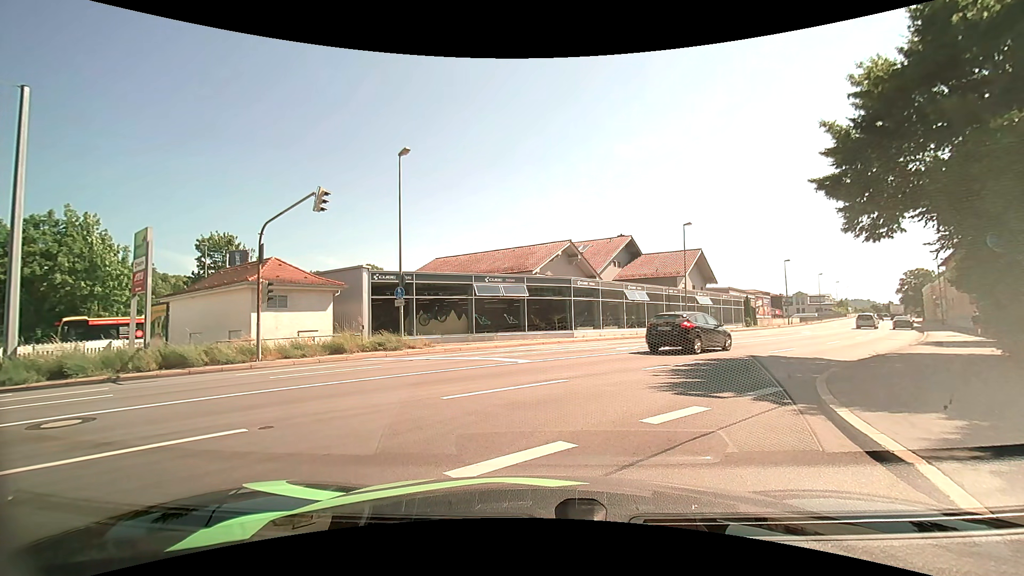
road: tertiary_link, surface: asphalt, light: Day
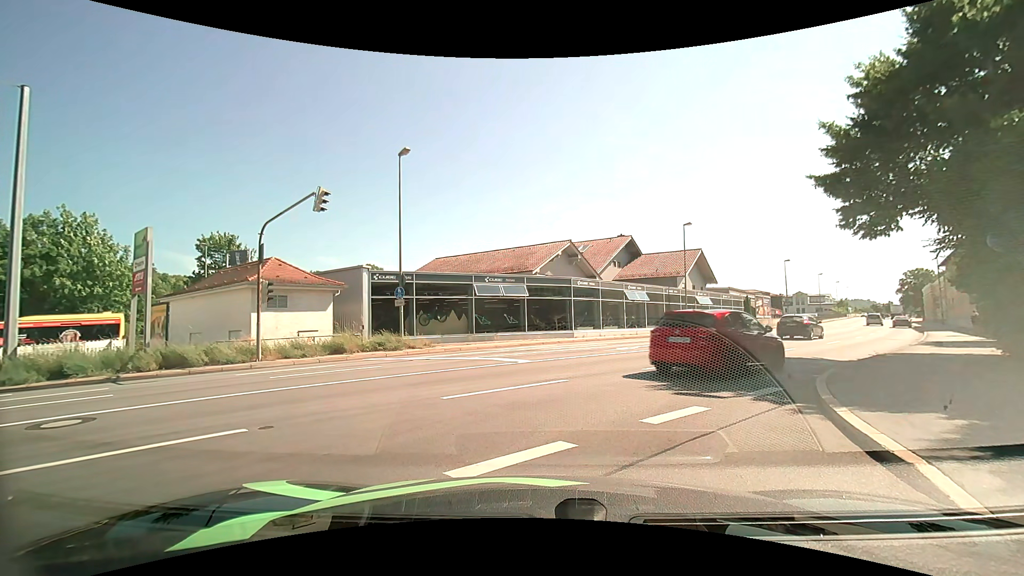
(0.0, 0.0) m; 0°
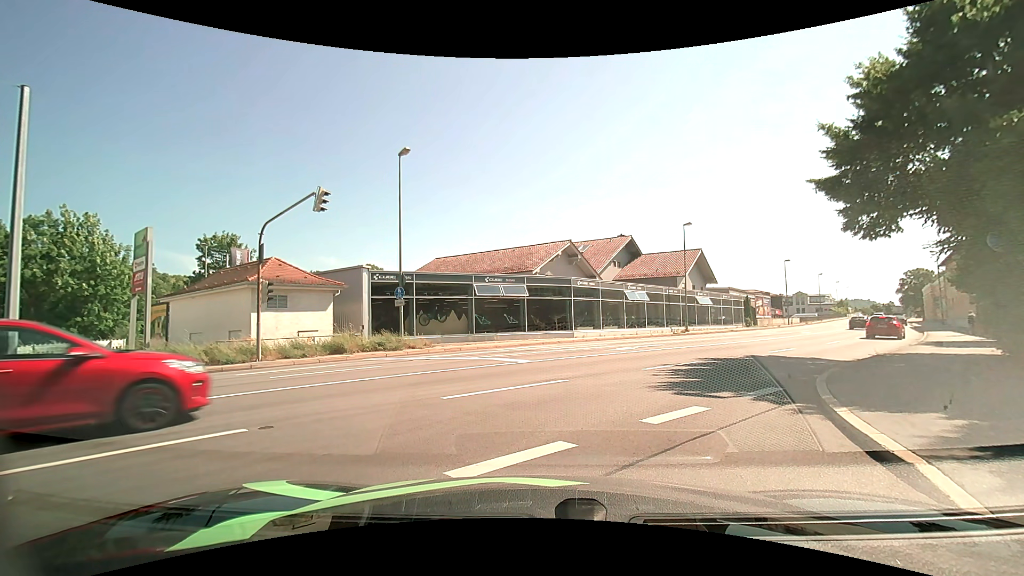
(0.0, 0.0) m; 0°
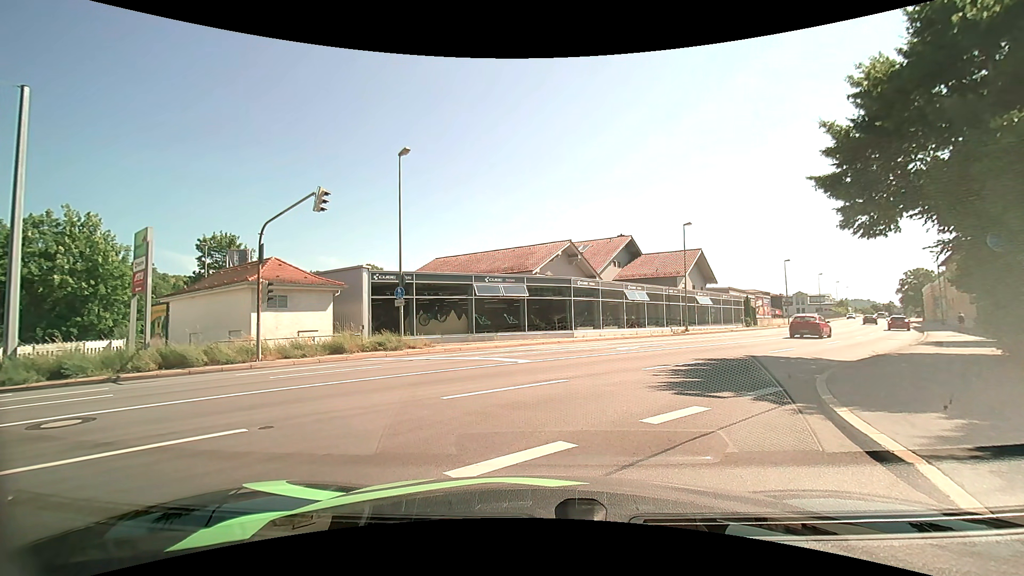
(0.0, 0.0) m; 0°
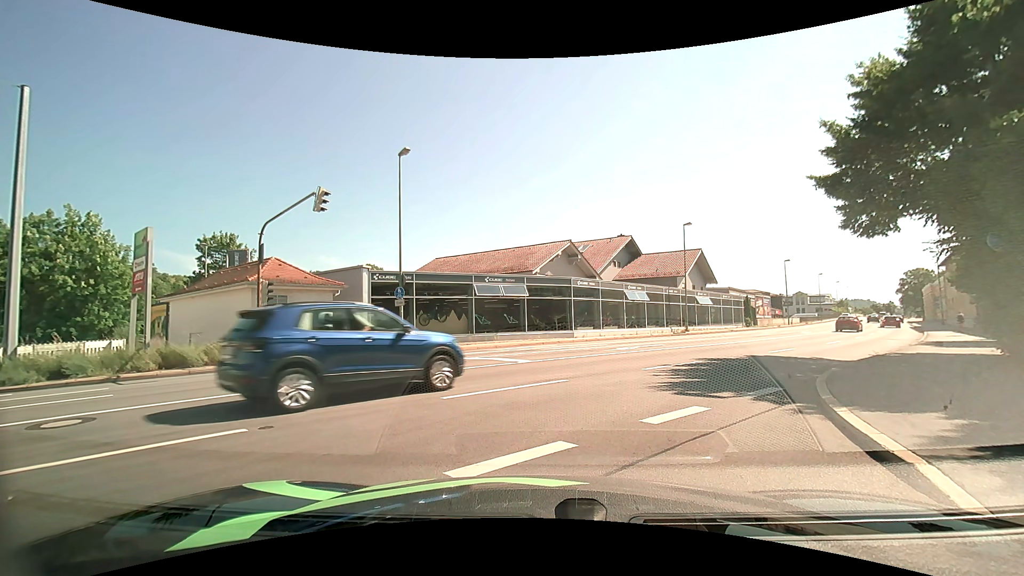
(0.0, 0.0) m; 0°
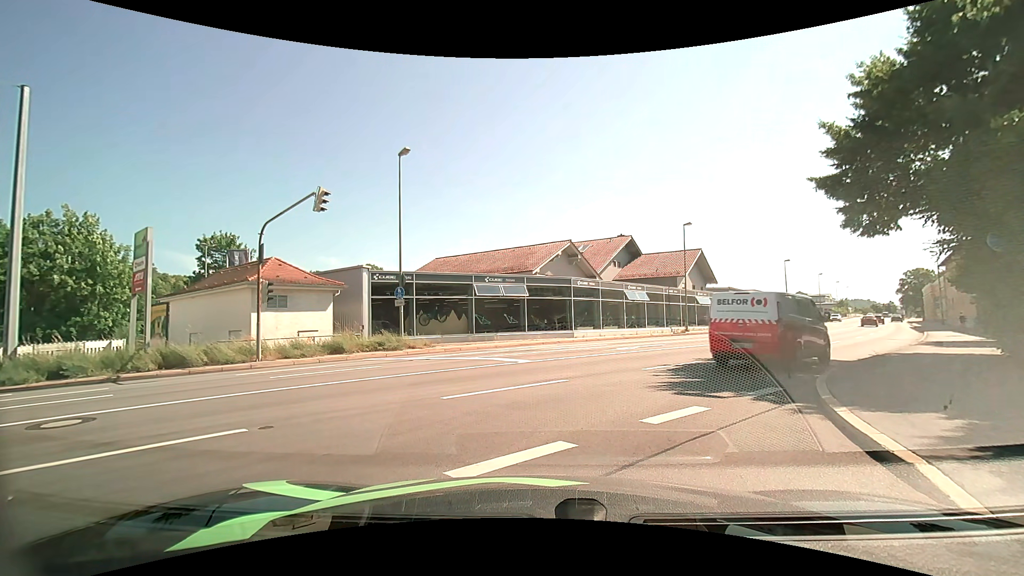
(0.0, 0.0) m; 0°
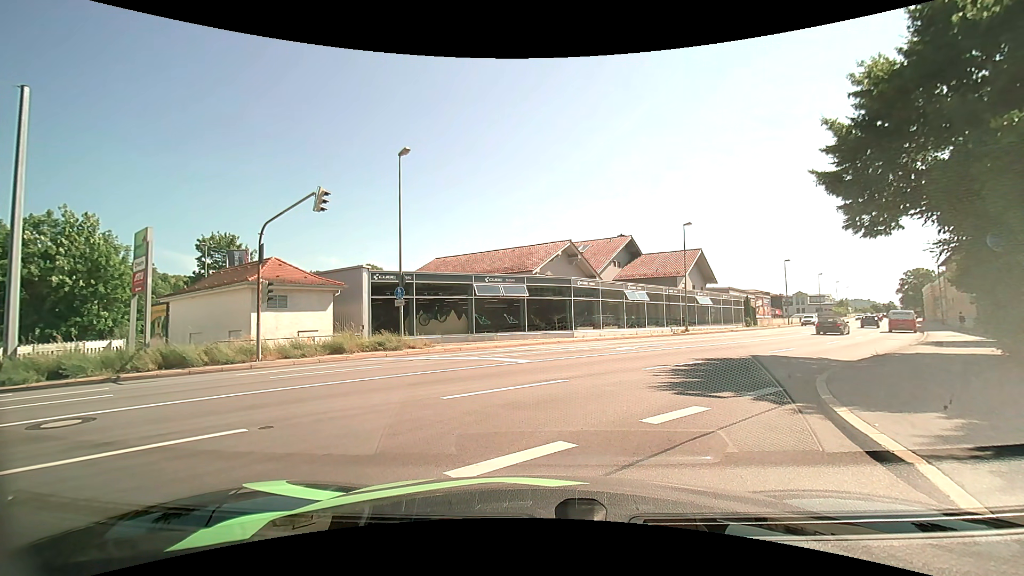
(0.0, 0.0) m; 0°
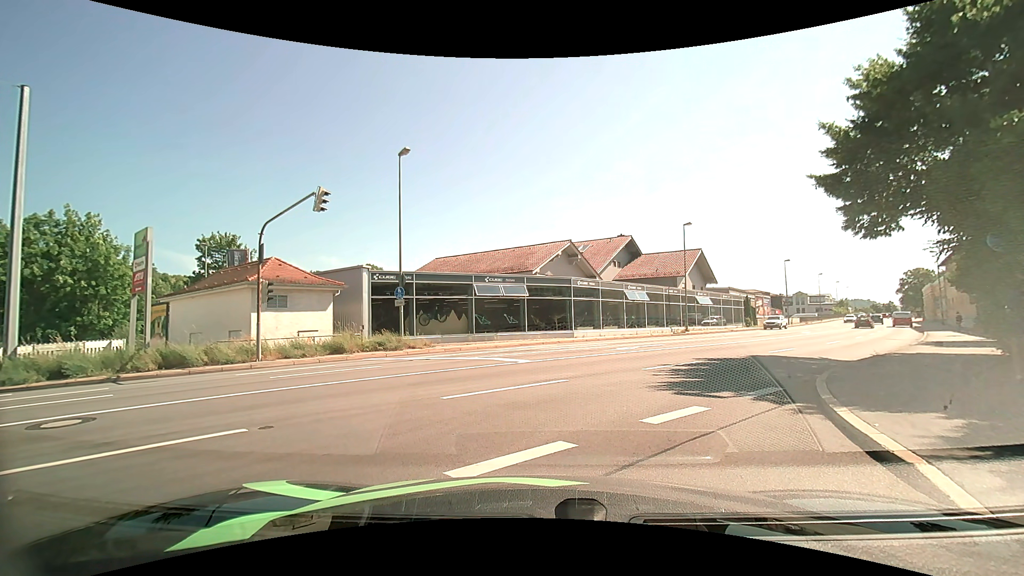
(0.0, 0.0) m; 0°
(+2, +10) (+7, +18) (+13, +26) (+20, +34) (+26, +42) (+31, +50) (+37, +58) (+43, +66) (+48, +75) (+54, +83) m
